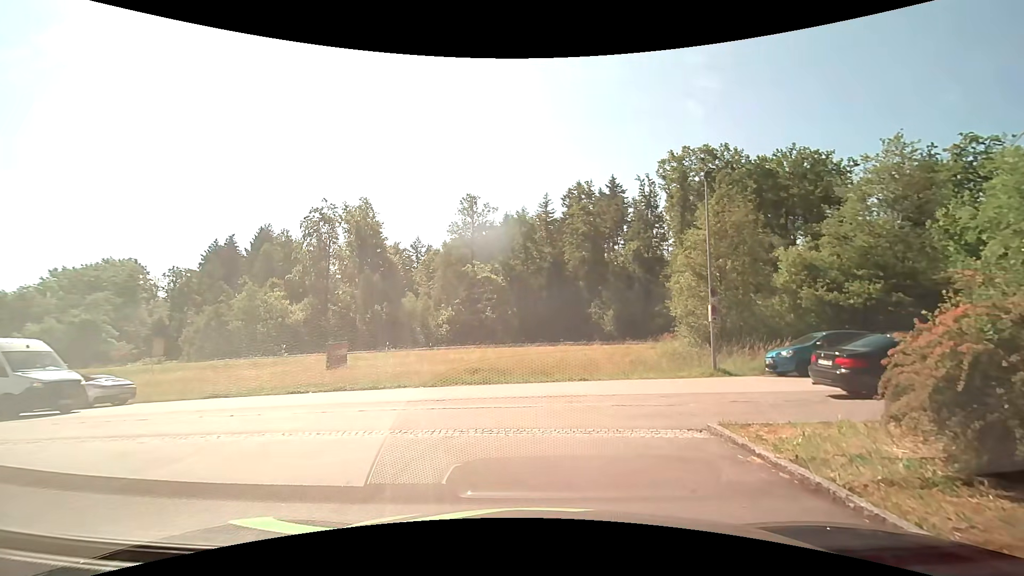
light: Day
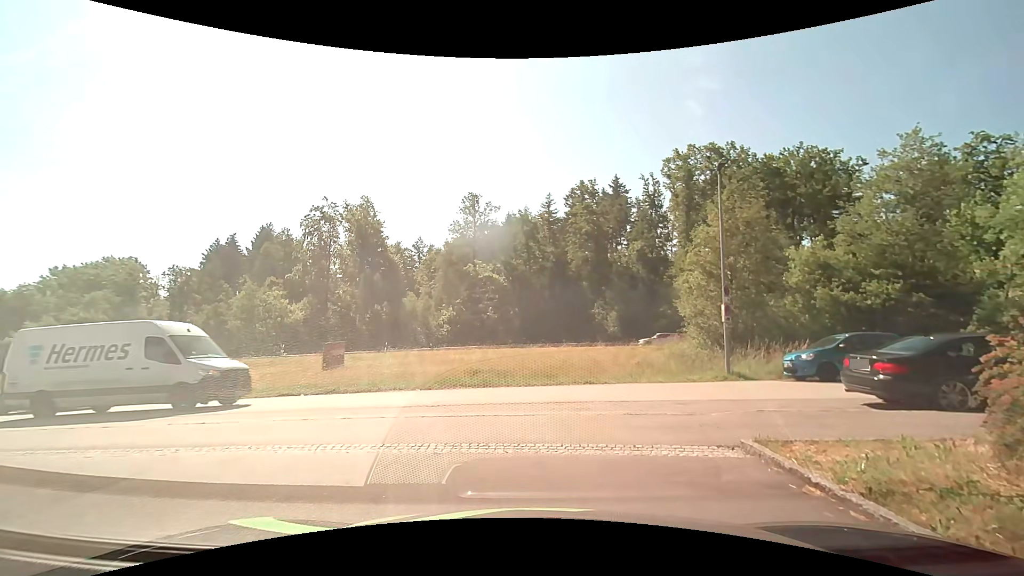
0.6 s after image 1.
(0.0, +1.0) m; -1°
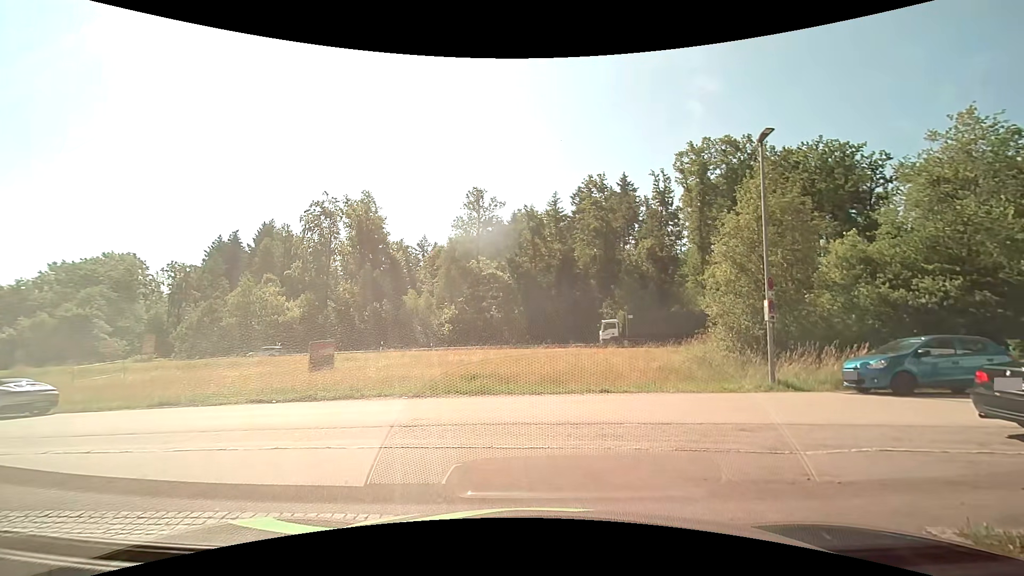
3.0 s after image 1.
(0.0, +2.7) m; 0°
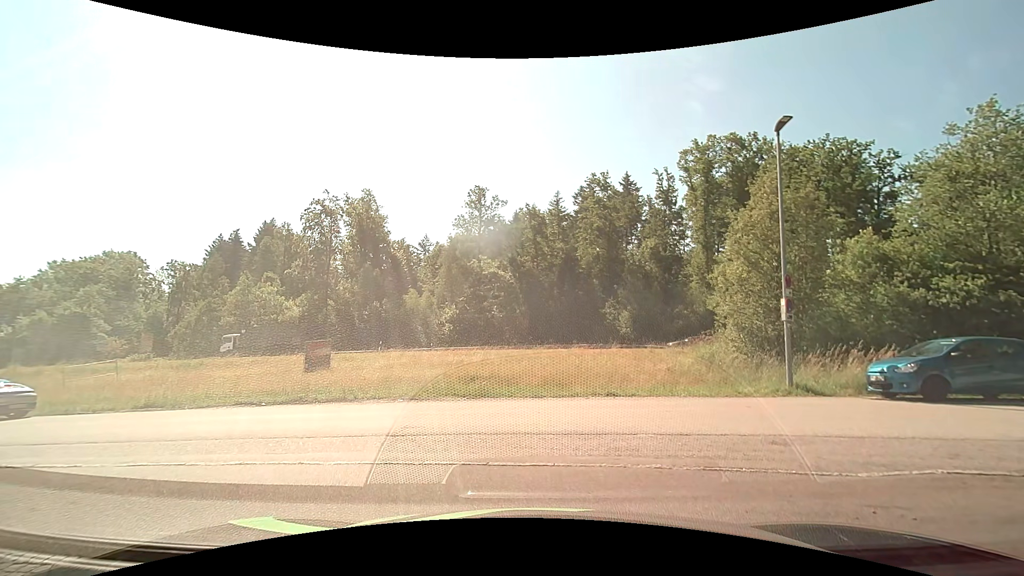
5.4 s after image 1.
(0.0, +0.9) m; 0°
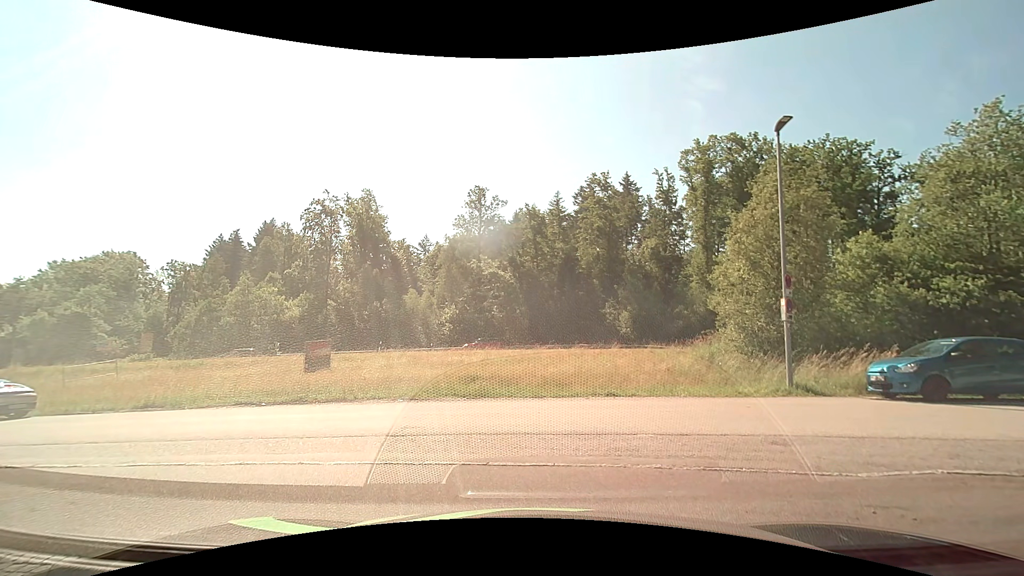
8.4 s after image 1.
(0.0, +0.1) m; 0°
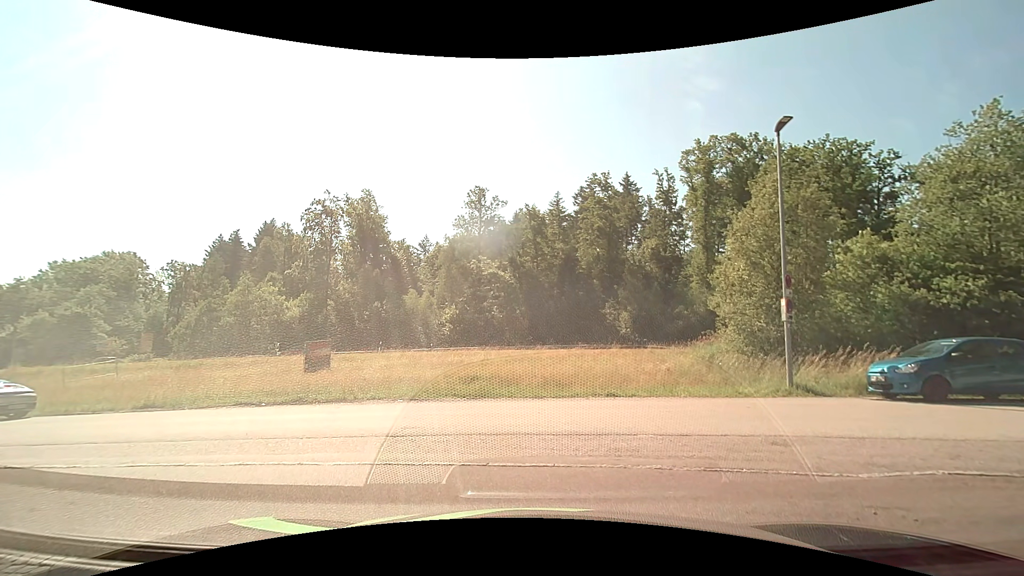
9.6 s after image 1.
(0.0, 0.0) m; 0°
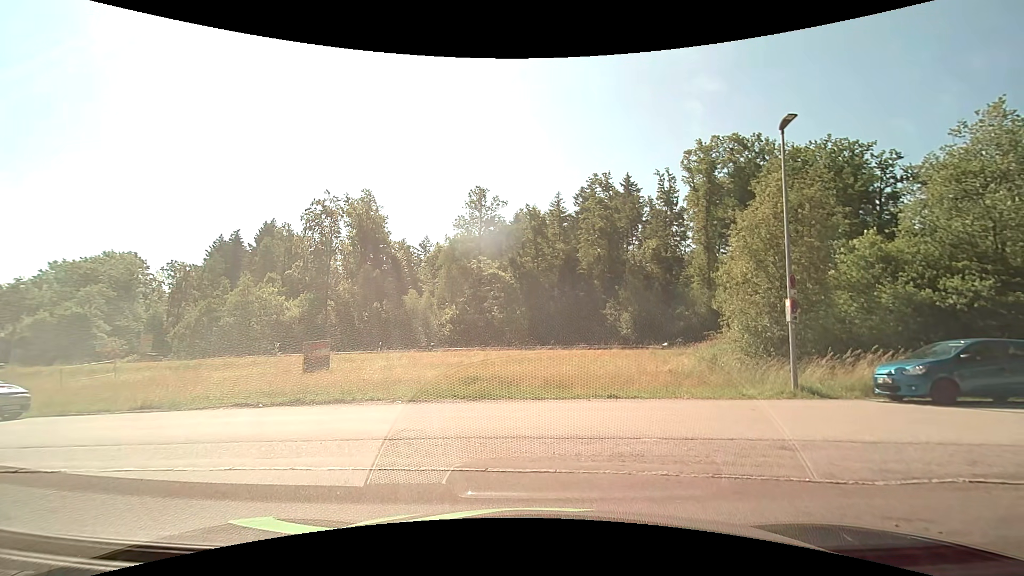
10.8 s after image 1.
(0.0, +0.2) m; 0°
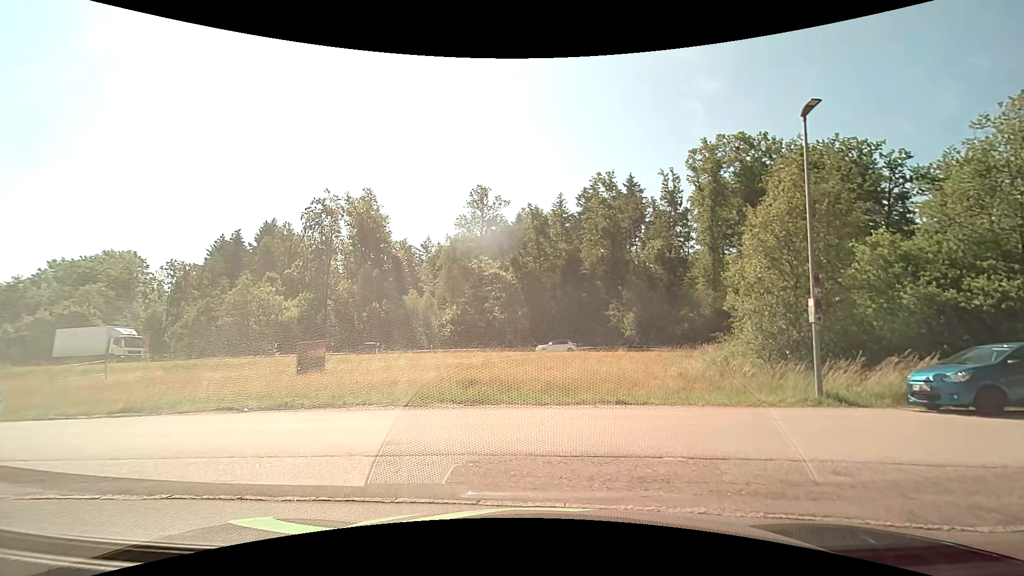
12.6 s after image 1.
(0.0, +1.0) m; 0°
